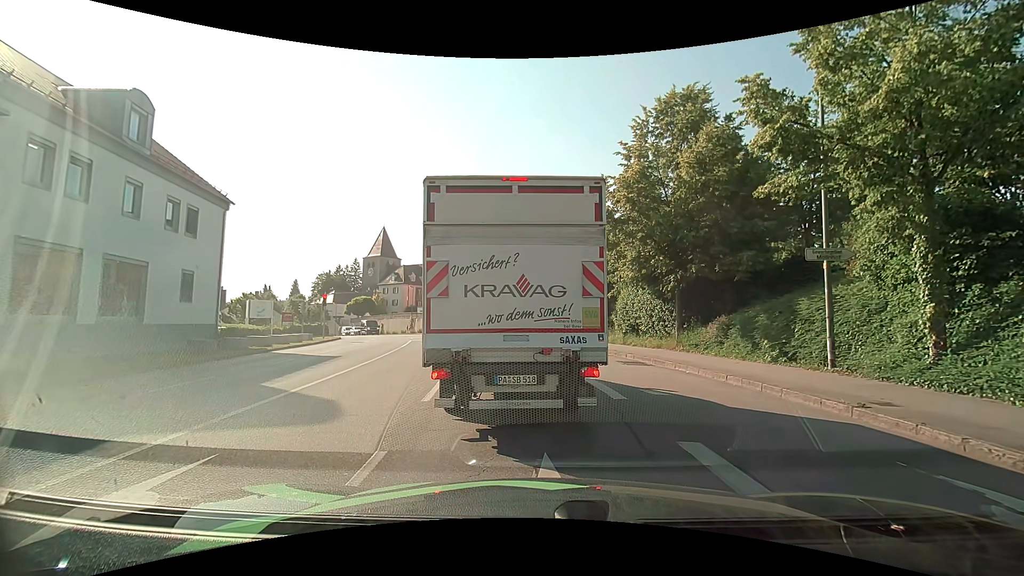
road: tertiary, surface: asphalt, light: Day
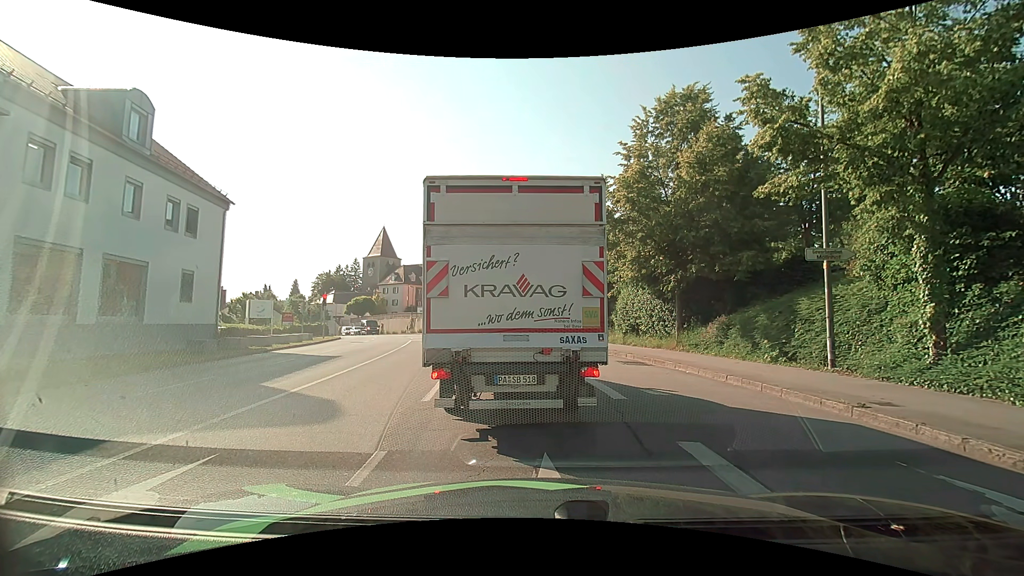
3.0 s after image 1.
(0.0, 0.0) m; 0°
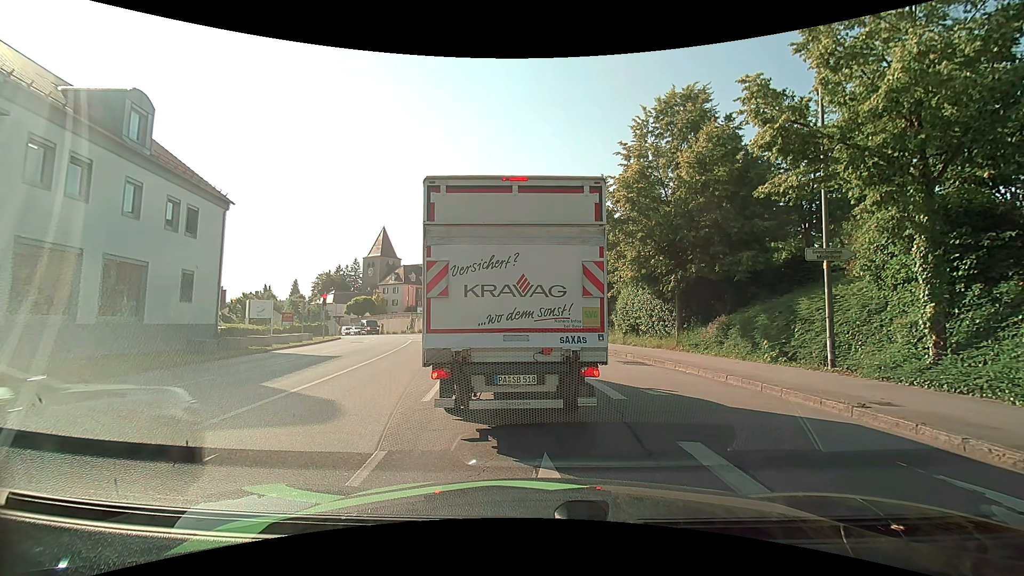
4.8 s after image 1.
(0.0, 0.0) m; 0°
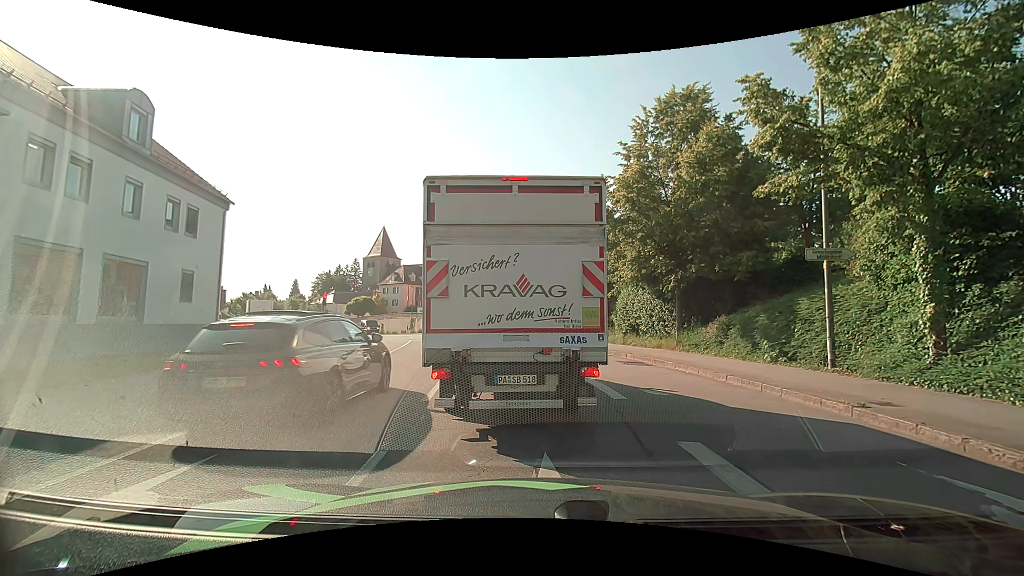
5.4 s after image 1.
(0.0, 0.0) m; 0°
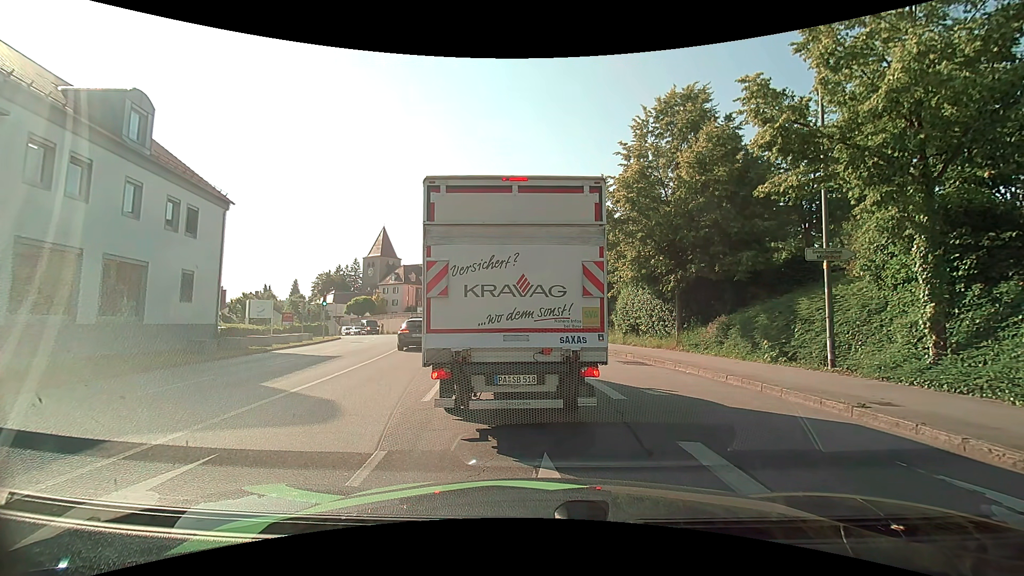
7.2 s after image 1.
(0.0, 0.0) m; 0°
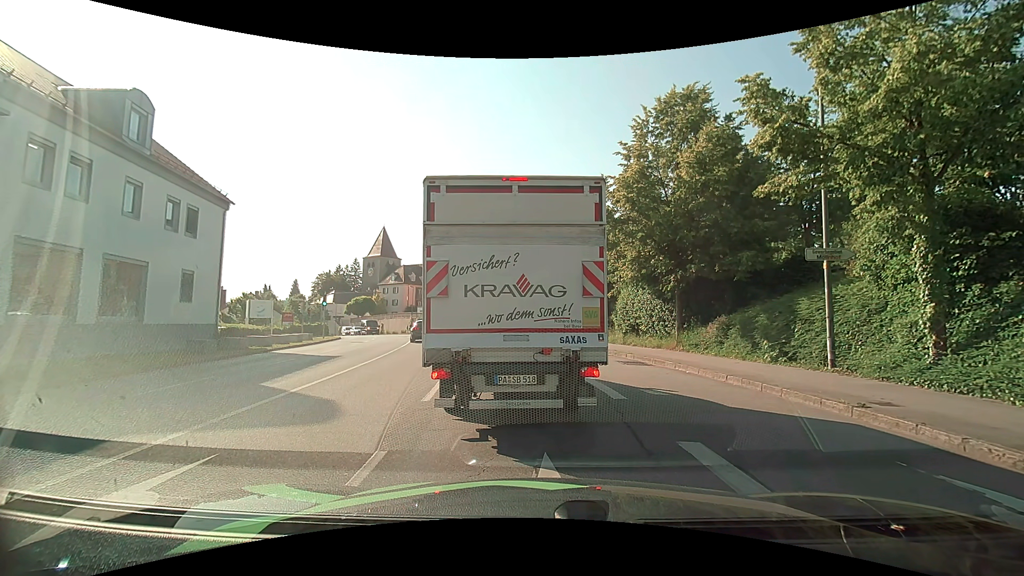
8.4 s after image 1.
(0.0, 0.0) m; 0°
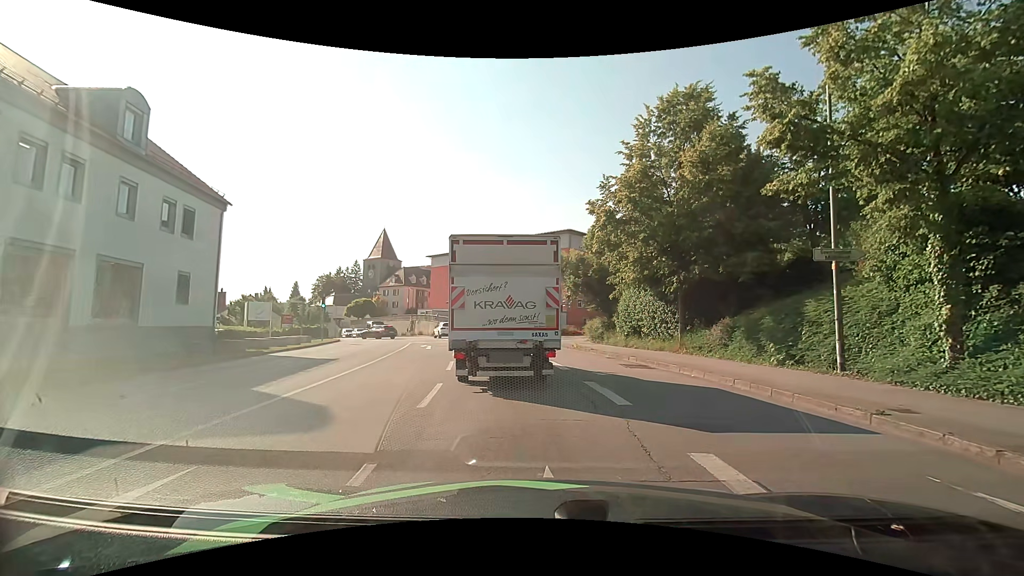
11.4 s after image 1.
(0.0, +0.4) m; 0°
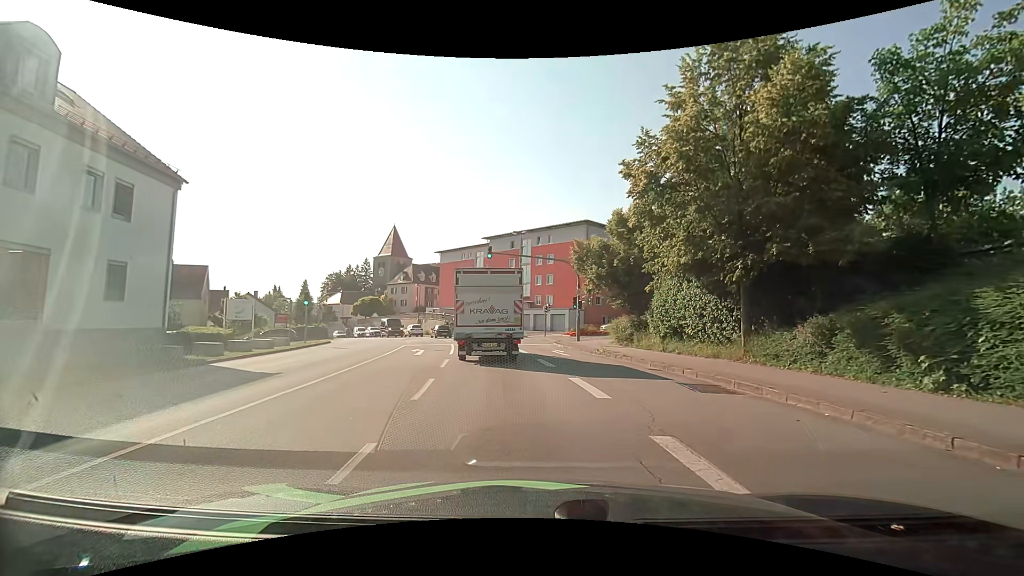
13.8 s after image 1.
(0.0, +5.6) m; 0°
(0, +10) (-1, +20) (-3, +30) (-5, +40) (-8, +49) (-11, +59) (-15, +68) (-20, +76) (-26, +85) (-32, +93) m
